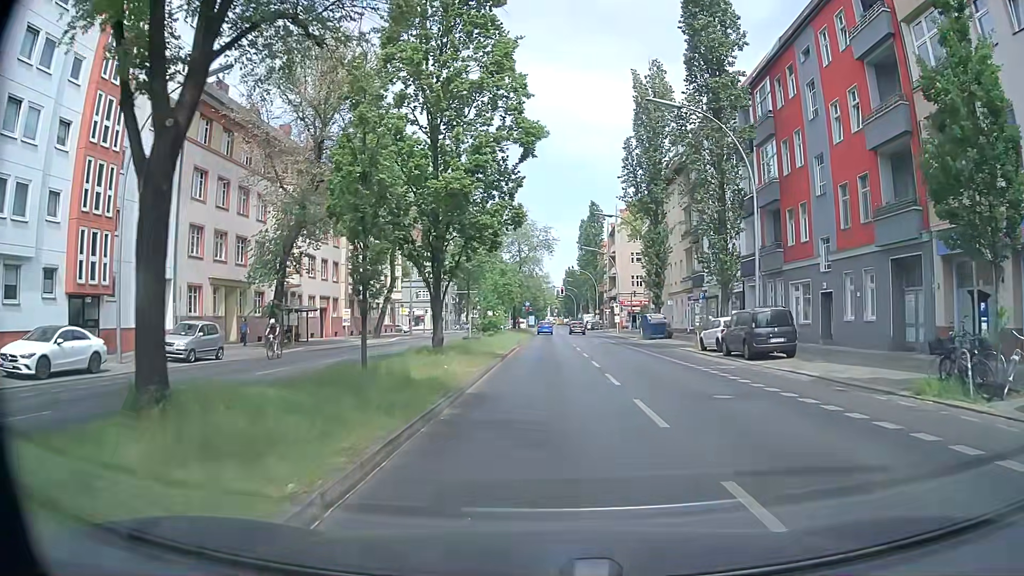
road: secondary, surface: asphalt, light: Day
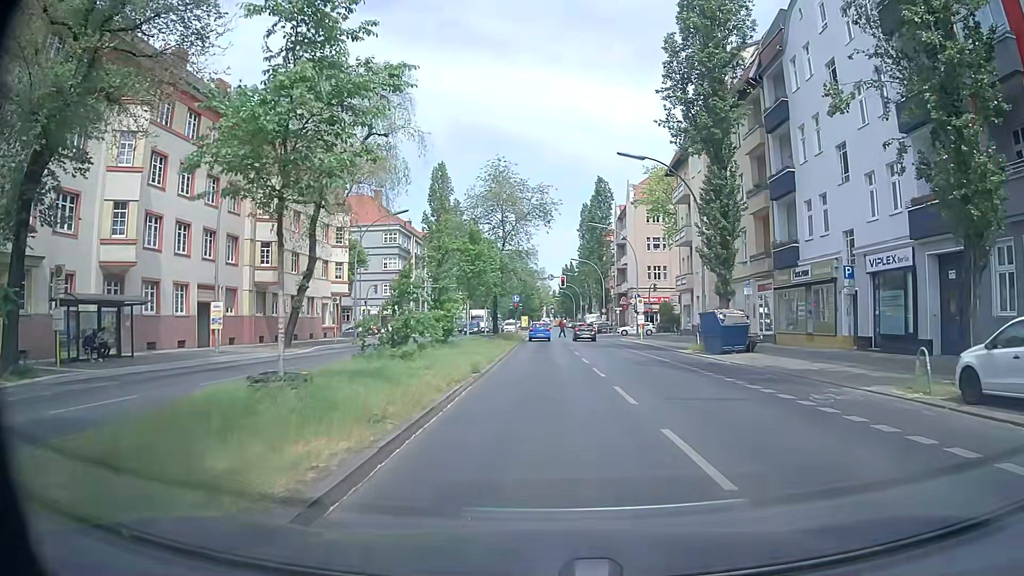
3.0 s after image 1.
(+0.3, +20.9) m; +2°
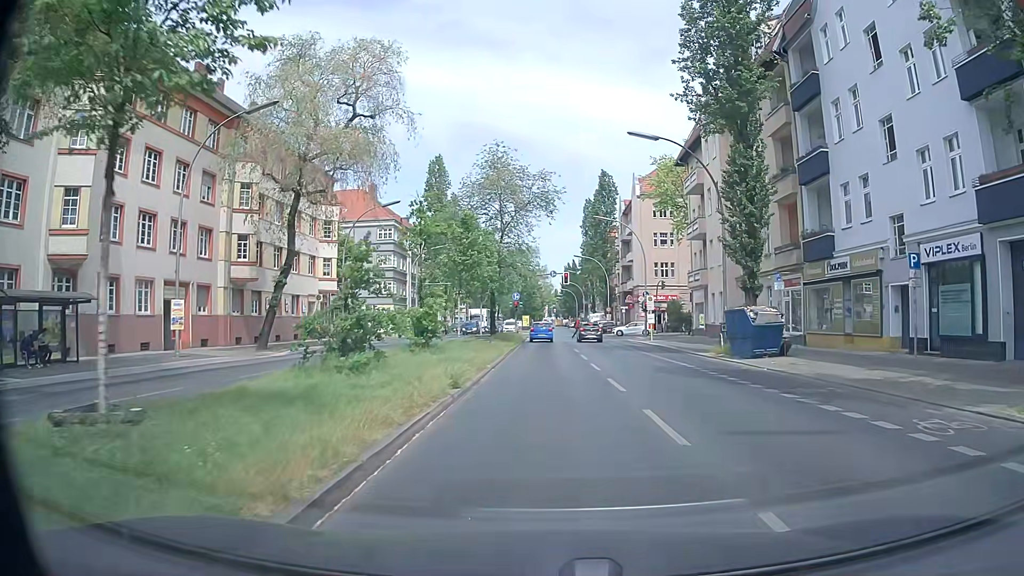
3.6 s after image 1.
(-0.1, +4.0) m; 0°
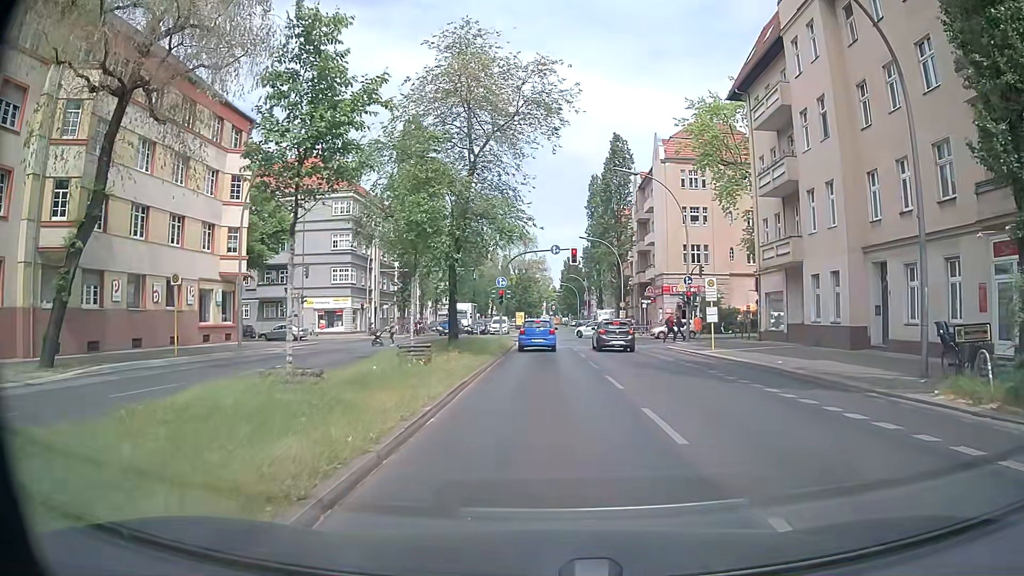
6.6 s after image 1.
(-0.1, +18.0) m; 0°
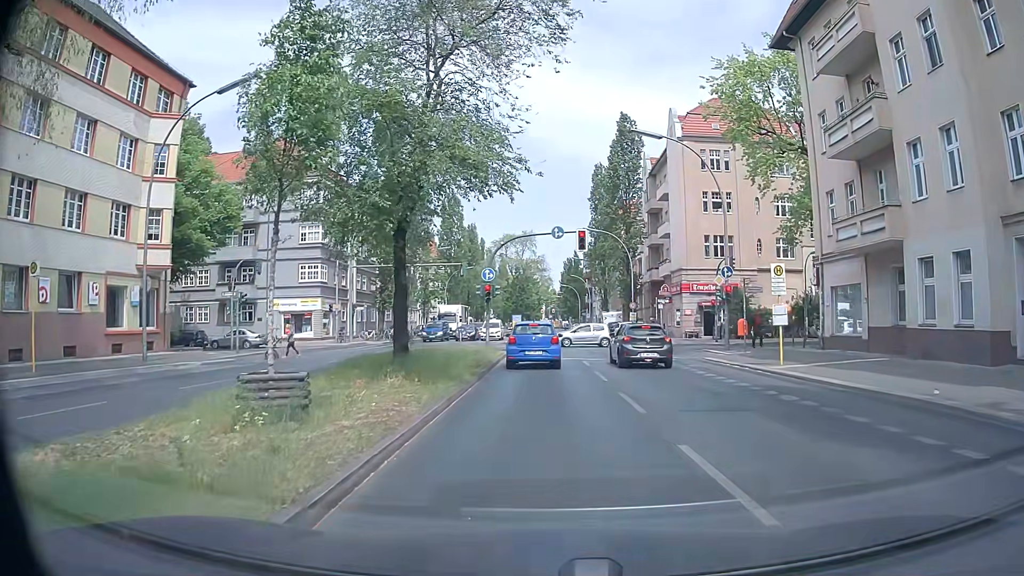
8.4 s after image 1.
(-0.1, +9.0) m; 0°
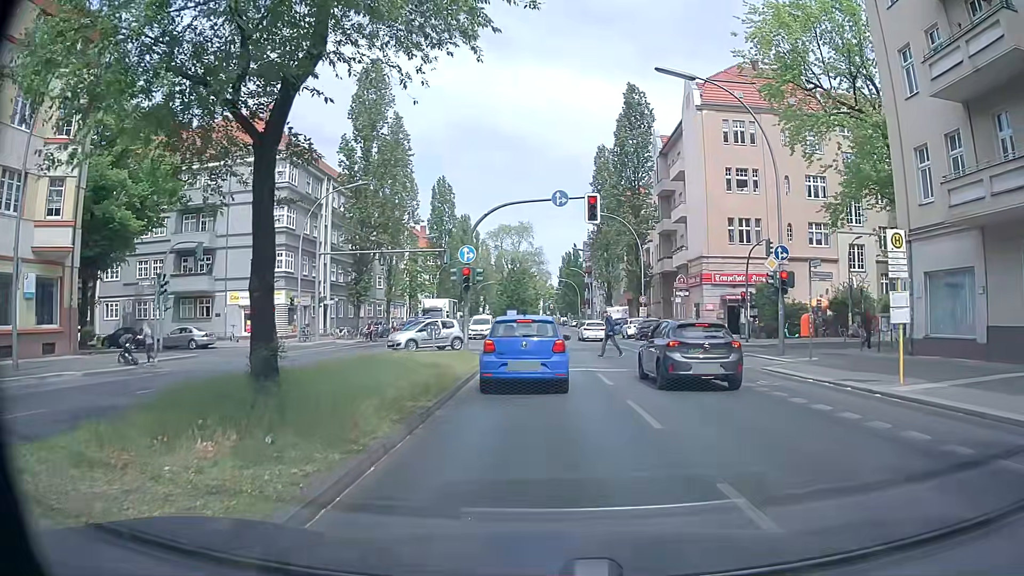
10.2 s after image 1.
(-0.1, +7.7) m; -1°
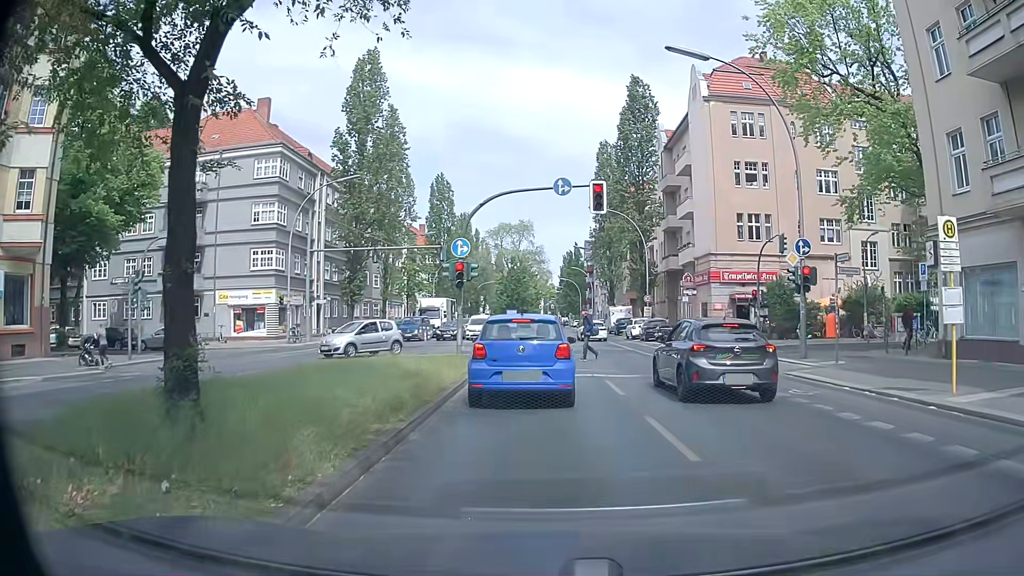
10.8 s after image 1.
(0.0, +2.0) m; +1°
